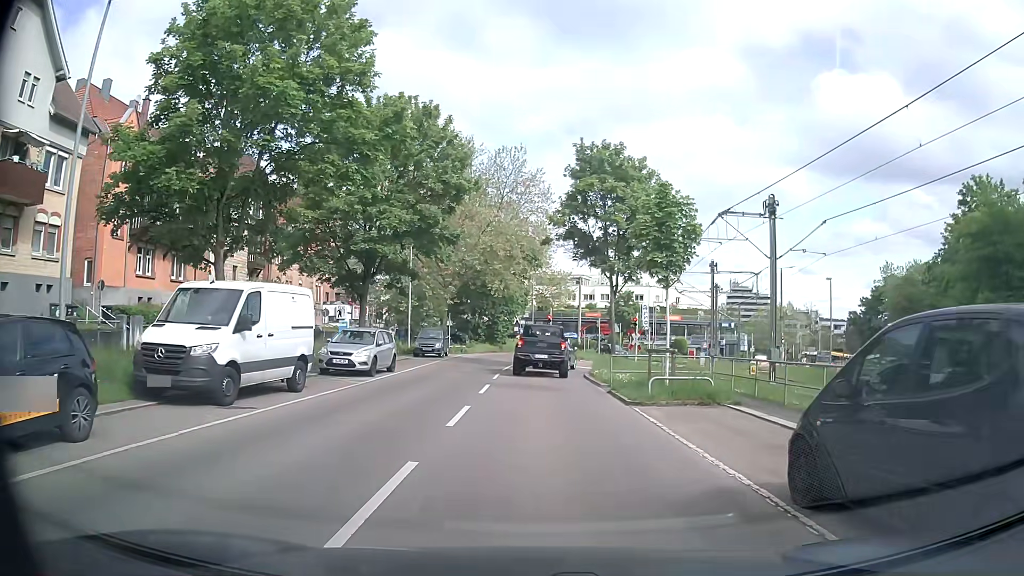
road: secondary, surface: asphalt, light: Day
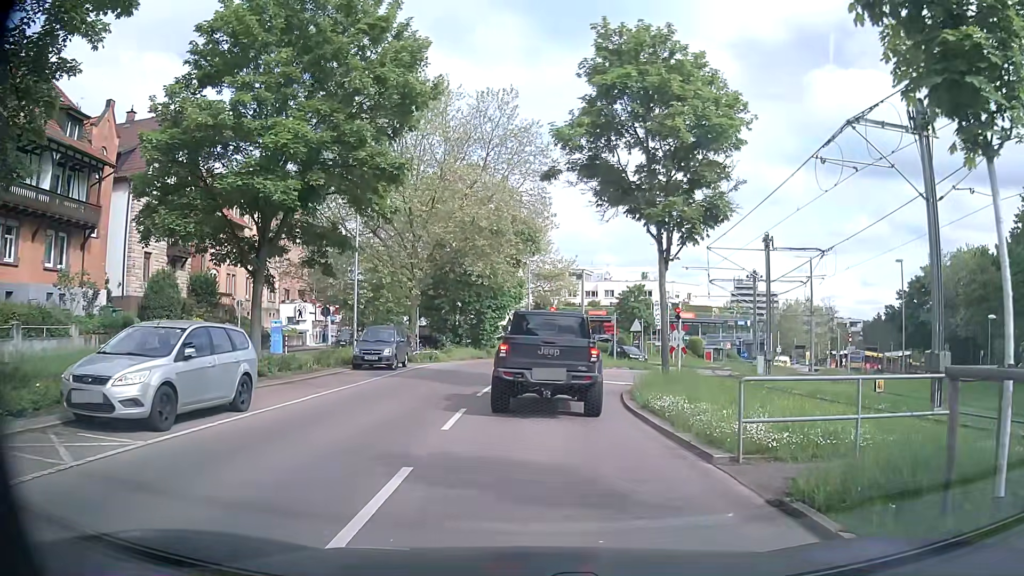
(+0.1, +12.3) m; 0°
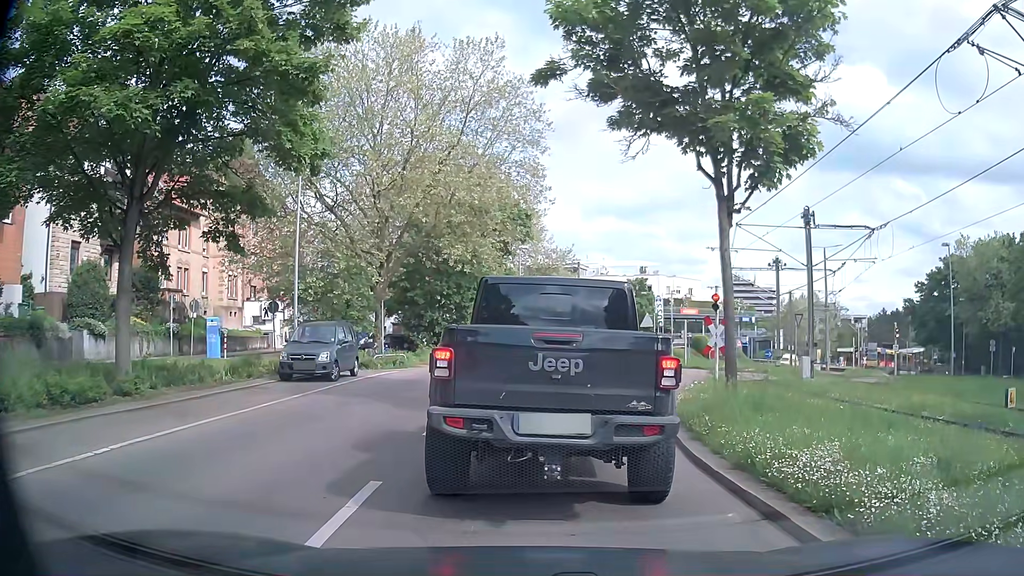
(+0.1, +6.5) m; 0°
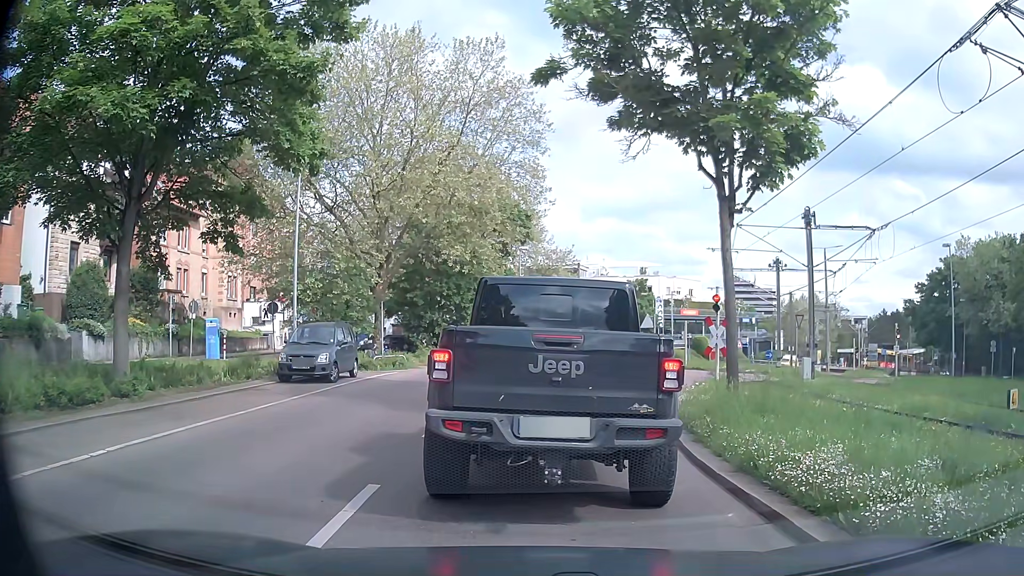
(0.0, +0.1) m; 0°
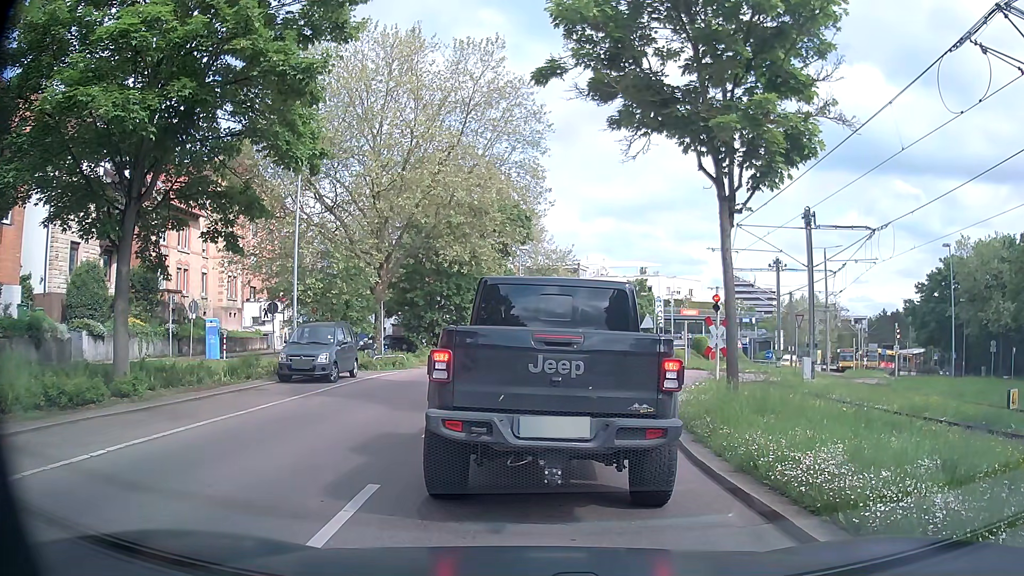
(0.0, 0.0) m; 0°
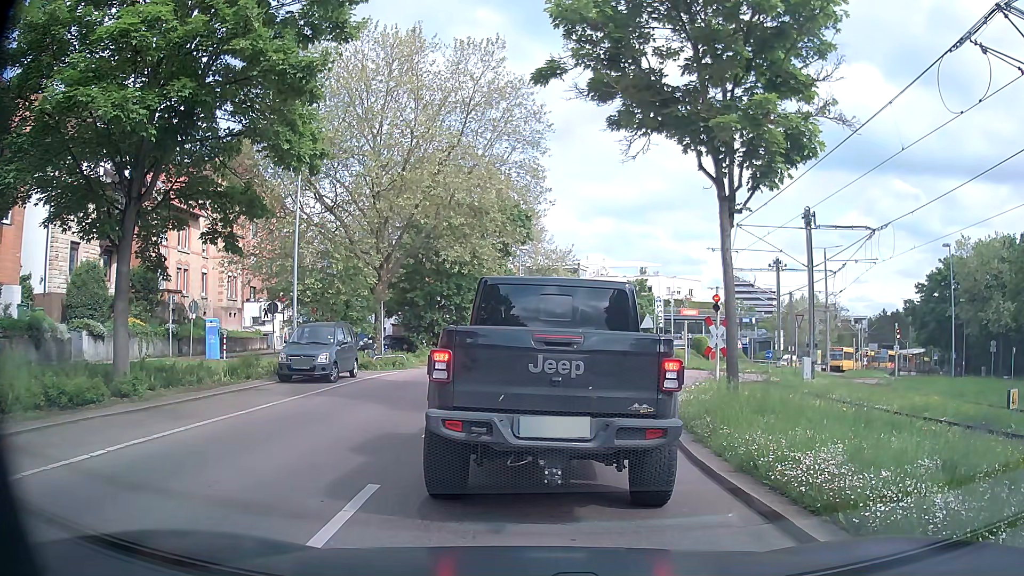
(0.0, 0.0) m; 0°
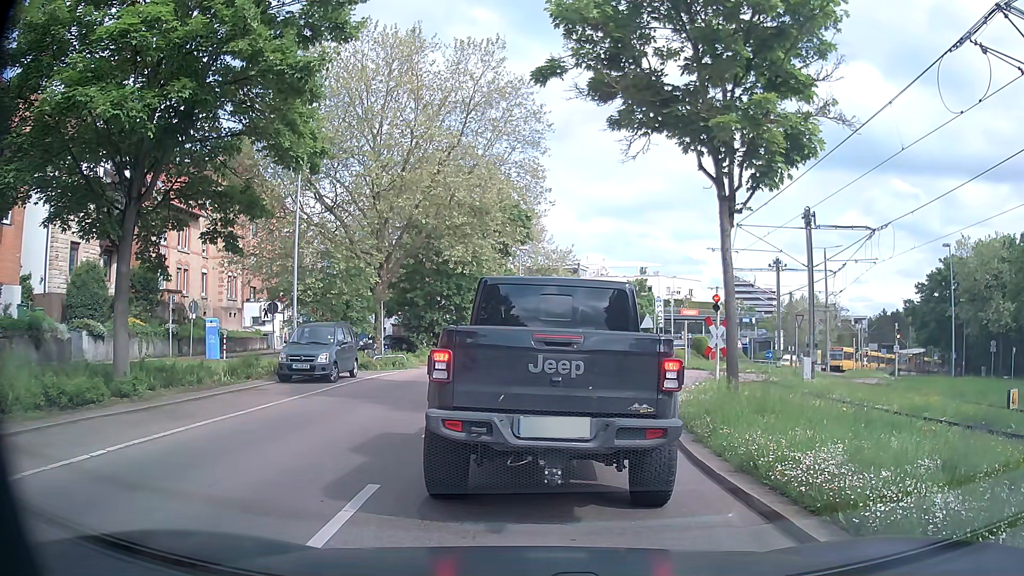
(0.0, 0.0) m; 0°
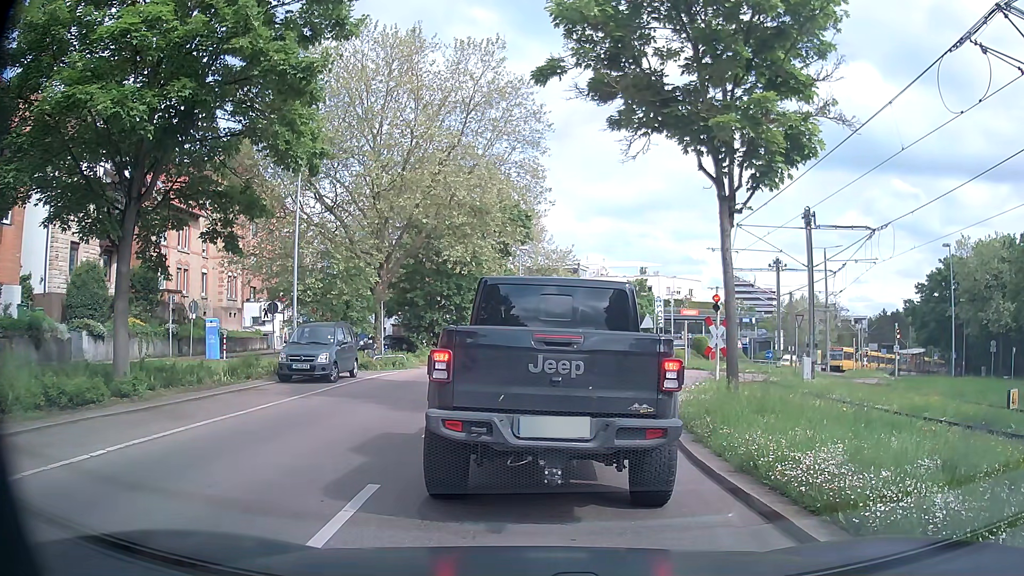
(0.0, 0.0) m; 0°
(0, +10) (+2, +20) (+6, +29) (+13, +35) (+23, +39) (+31, +45) (+37, +53) (+43, +61) (+48, +69) (+55, +77) m
